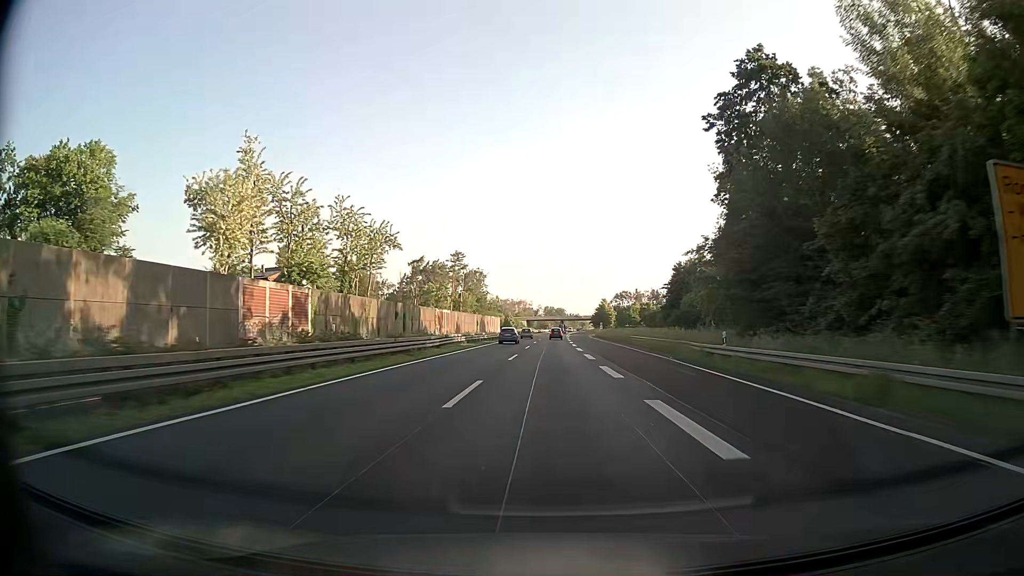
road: trunk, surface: asphalt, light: Day
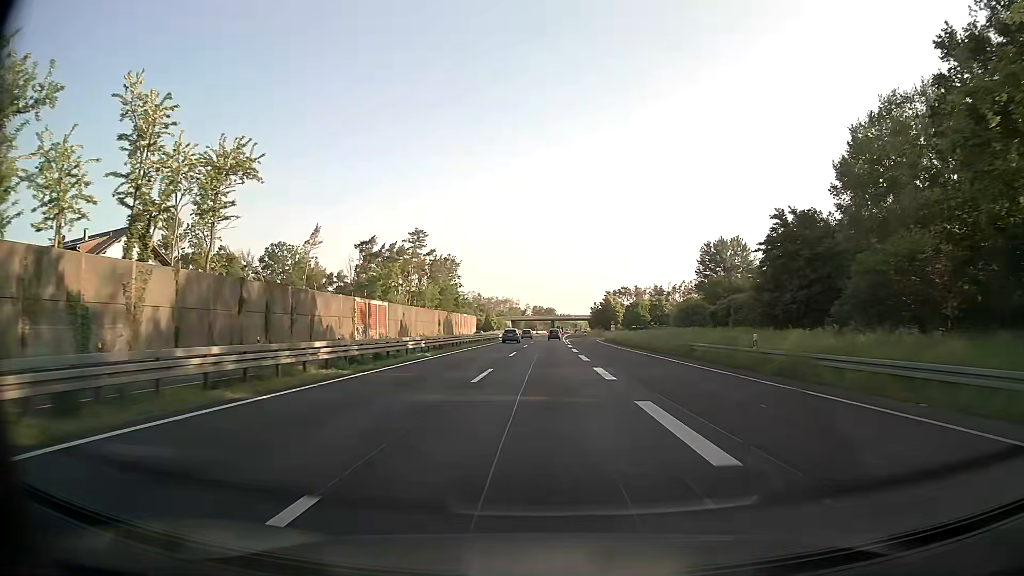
(+0.6, +48.5) m; +1°
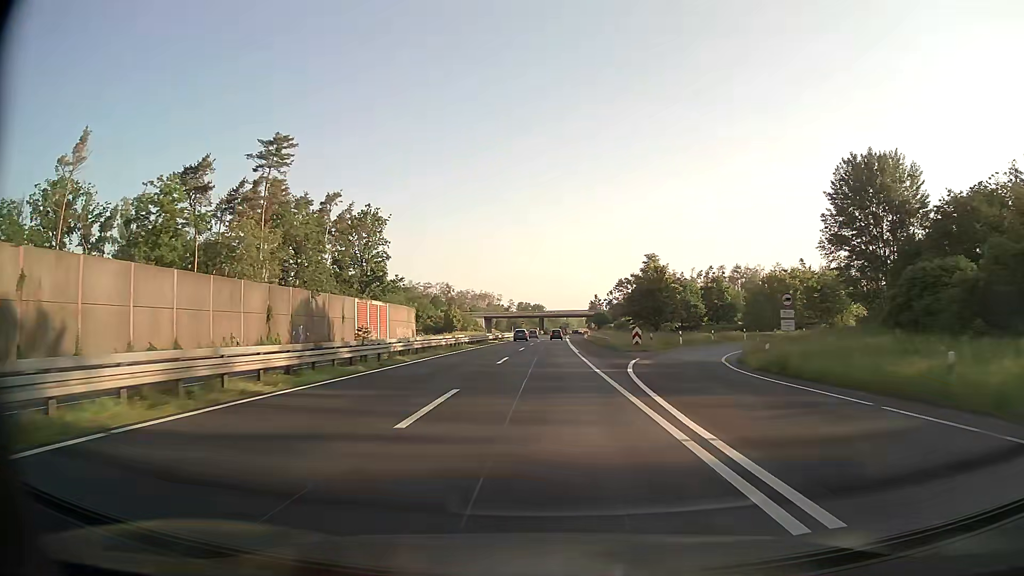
(+0.8, +80.2) m; +1°
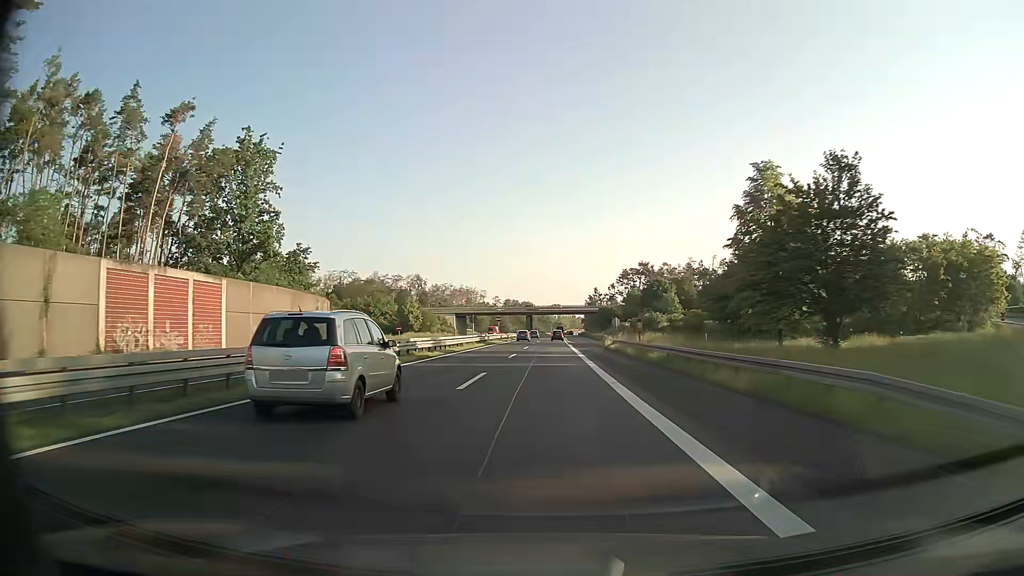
(+0.4, +47.8) m; +1°
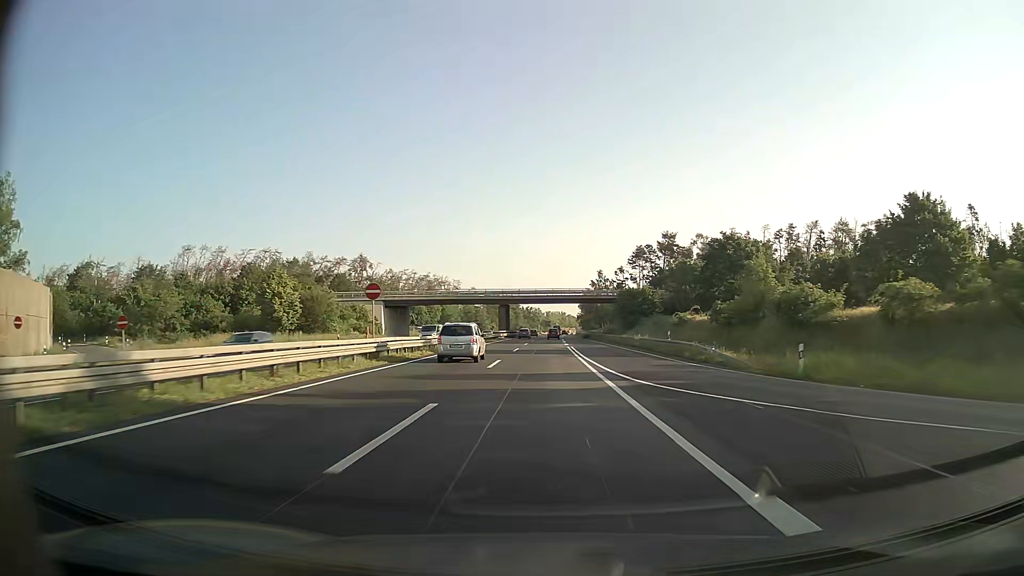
(+0.6, +63.3) m; +1°
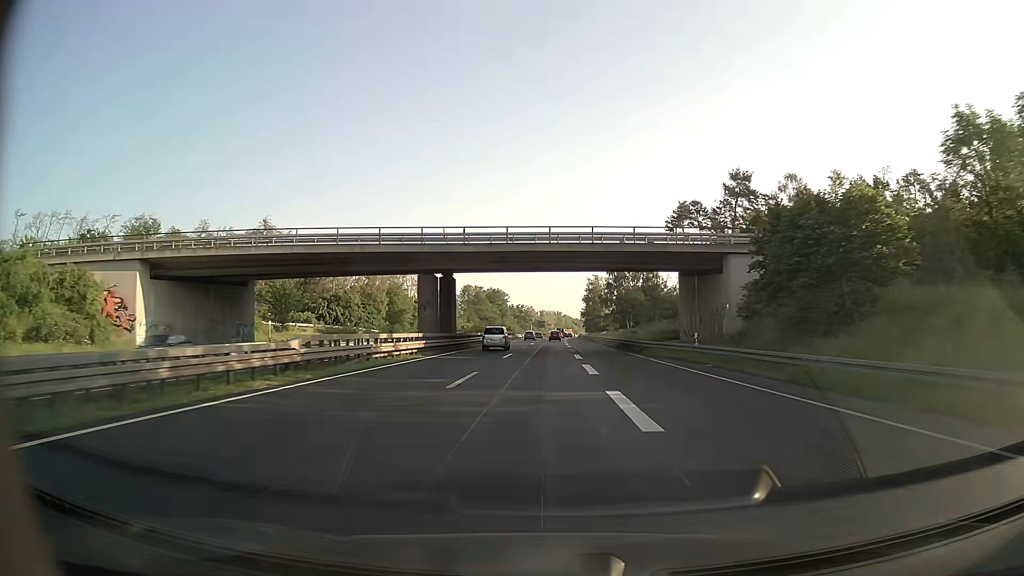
(+0.6, +62.8) m; +1°
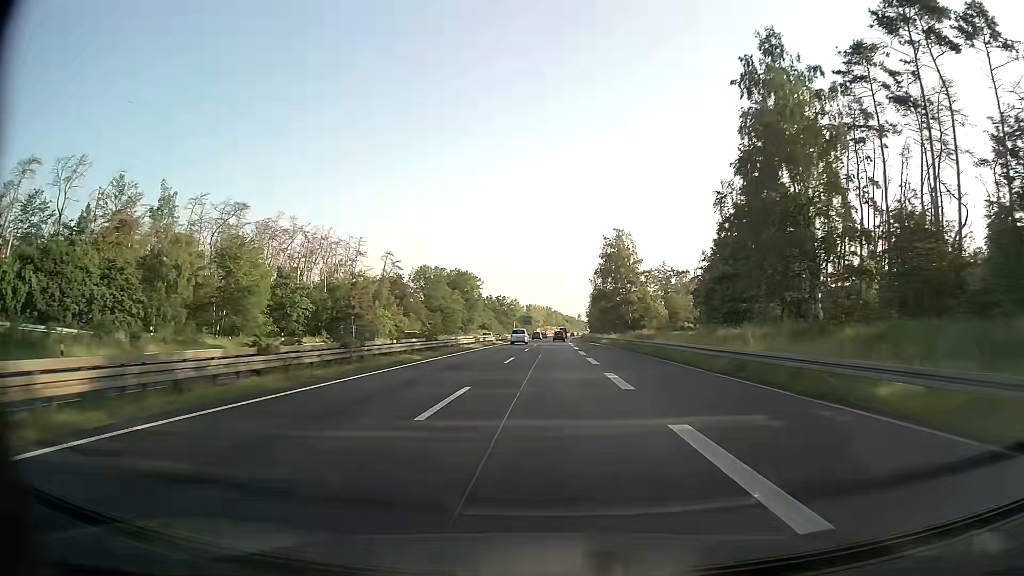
(+0.5, +77.8) m; +1°
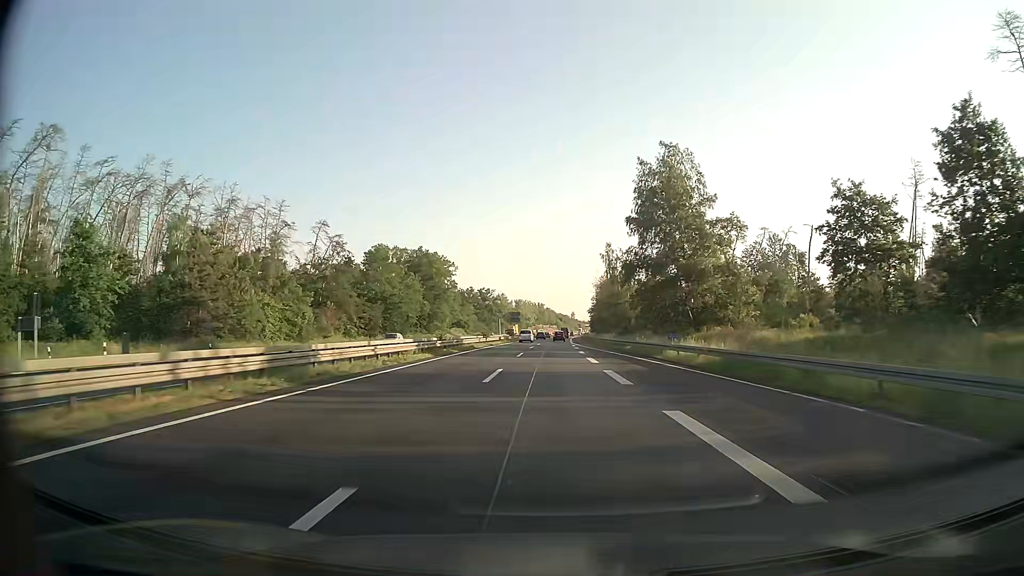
(+0.3, +46.5) m; +1°
(0, +10) (0, +20) (0, +30) (0, +40) (0, +50) (+1, +60) (+1, +70) (+1, +80) (+1, +90) (+2, +100) m
